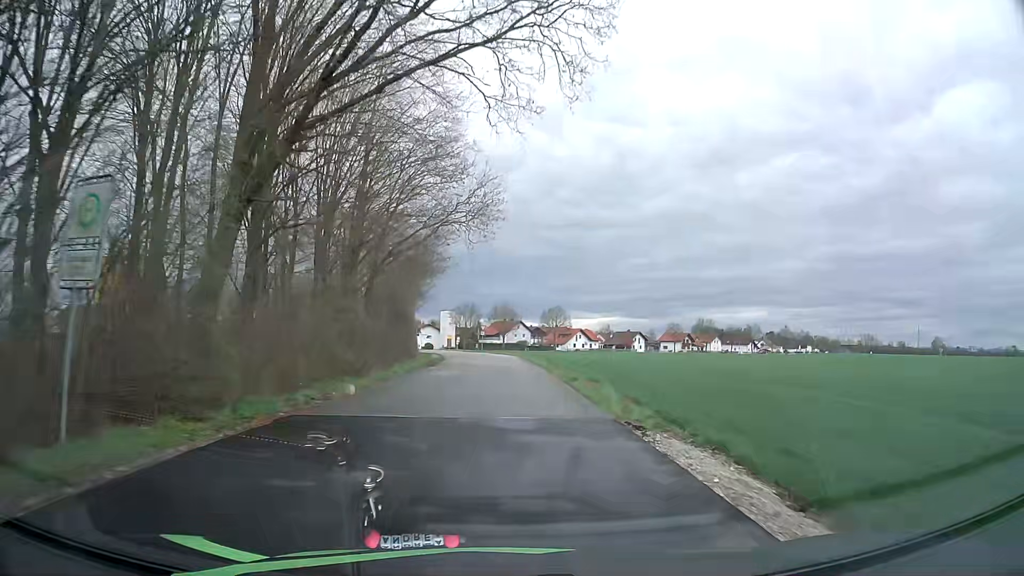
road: unclassified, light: Day
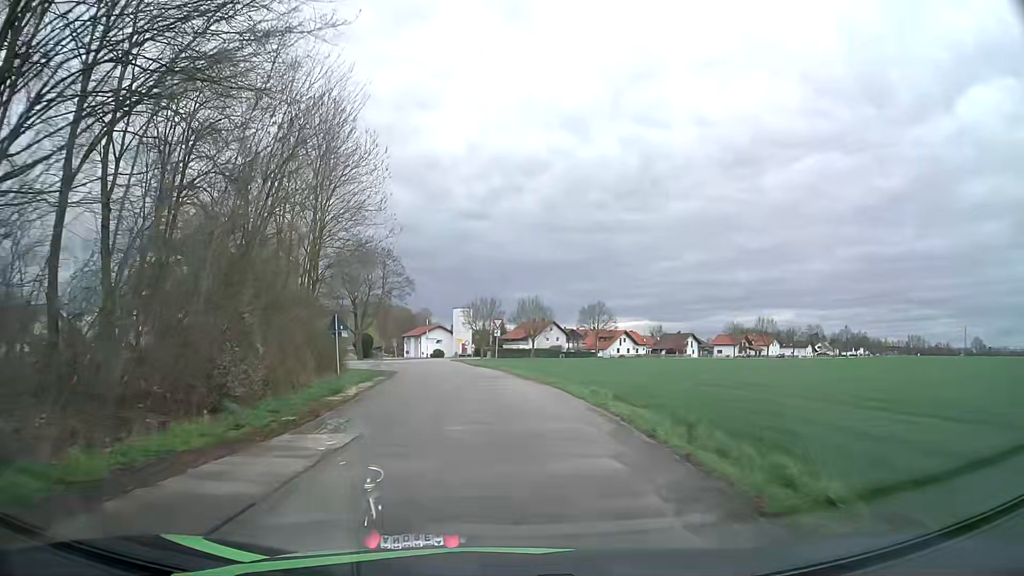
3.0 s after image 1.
(-0.1, +36.4) m; -2°
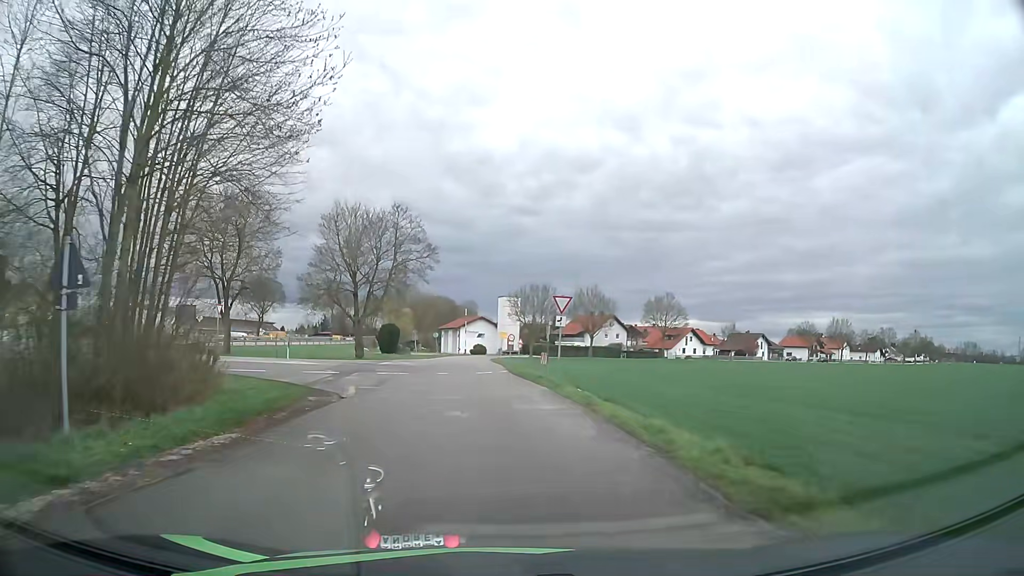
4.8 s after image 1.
(-0.8, +20.3) m; -4°
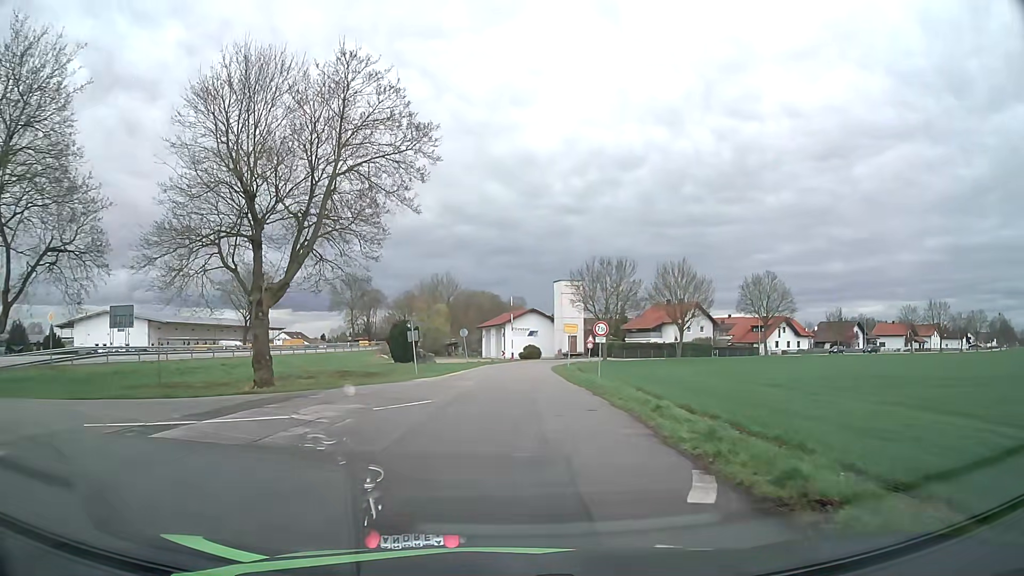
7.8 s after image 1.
(-1.4, +28.8) m; -4°
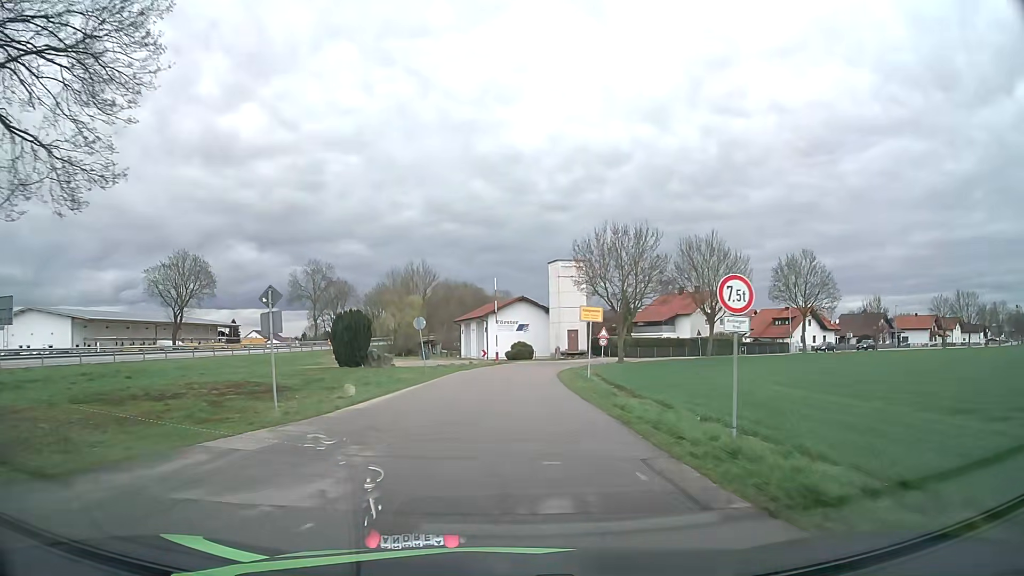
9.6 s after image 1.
(0.0, +18.3) m; +1°
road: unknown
(0, +10) (0, +20) (0, +30) (+1, +40) (+4, +50) (+9, +58) (+16, +65) (+24, +71) (+32, +77) (+40, +83) m
